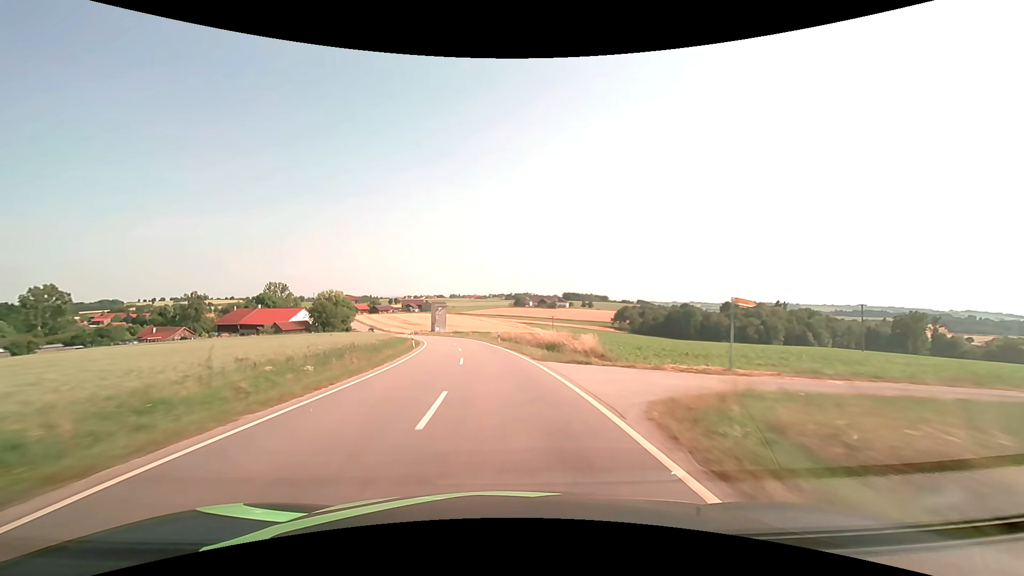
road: tertiary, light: Day
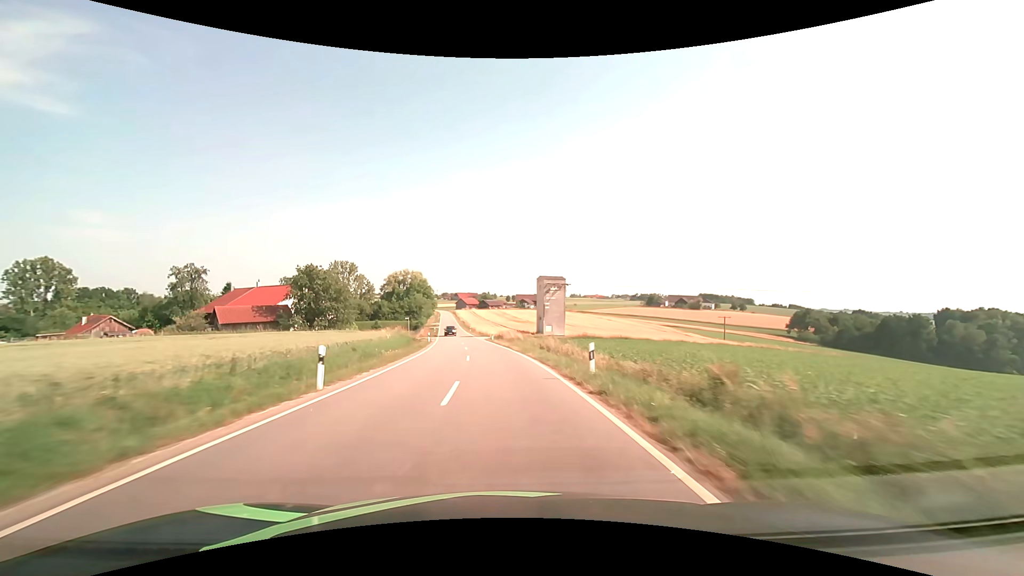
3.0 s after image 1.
(-8.4, +70.5) m; -14°
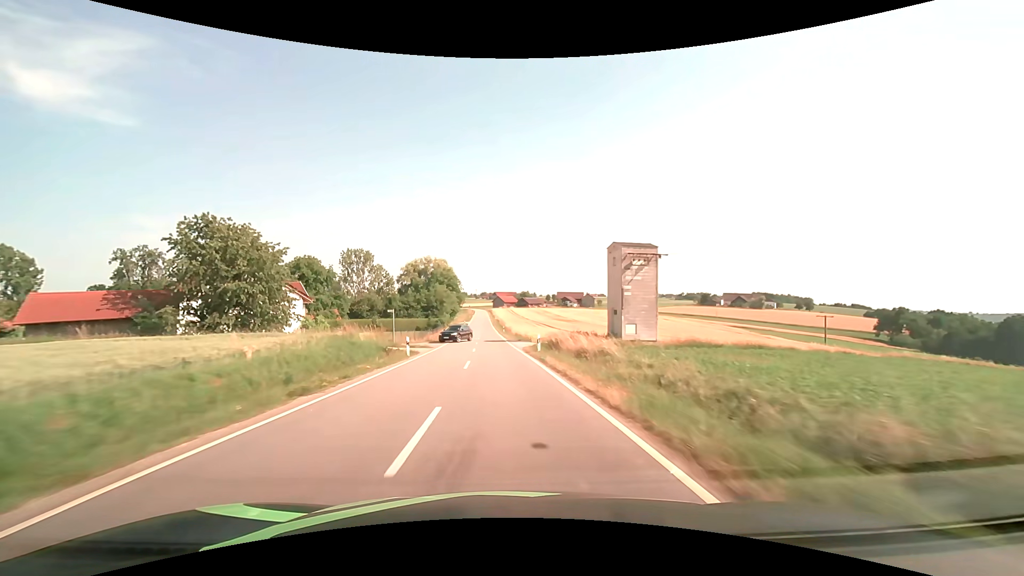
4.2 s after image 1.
(-1.3, +28.5) m; -5°
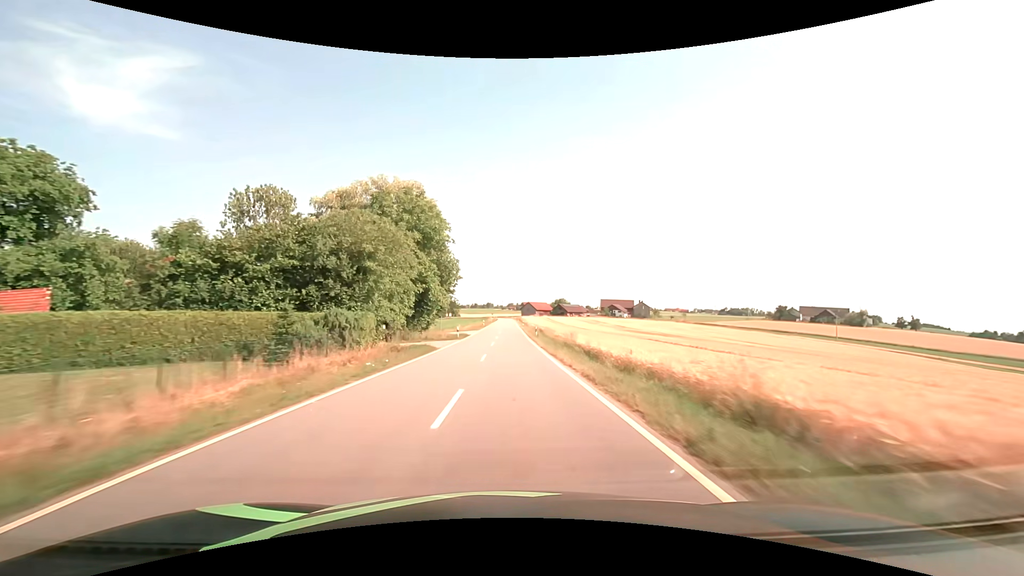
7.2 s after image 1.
(-3.1, +71.0) m; -3°
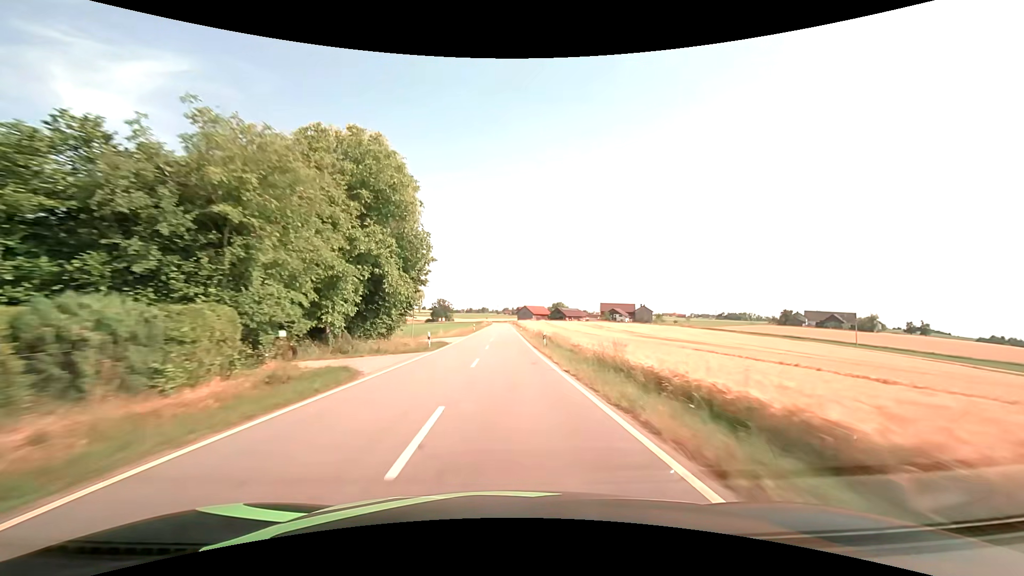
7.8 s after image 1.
(+0.1, +14.1) m; +1°
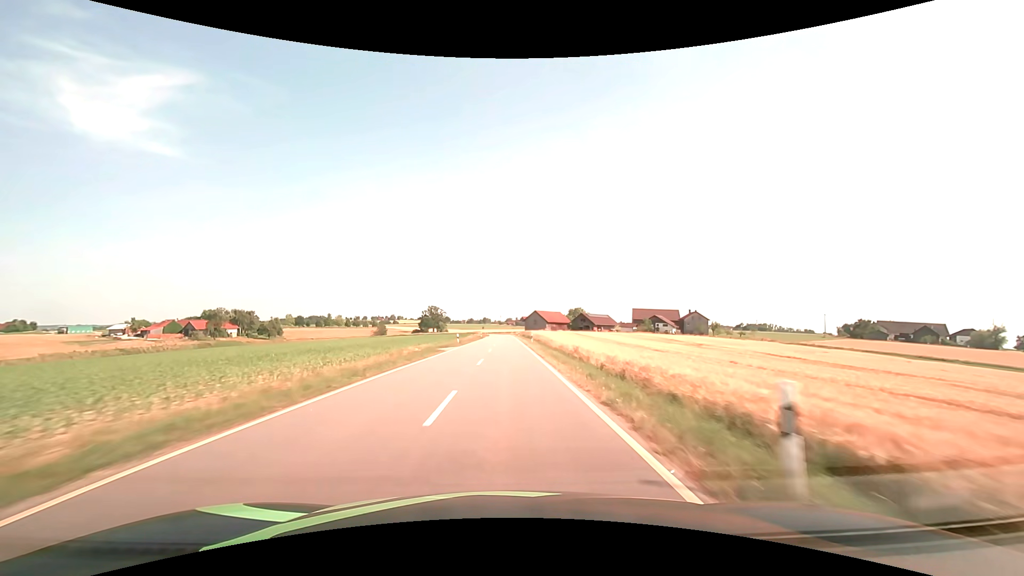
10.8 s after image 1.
(-0.2, +70.5) m; 0°
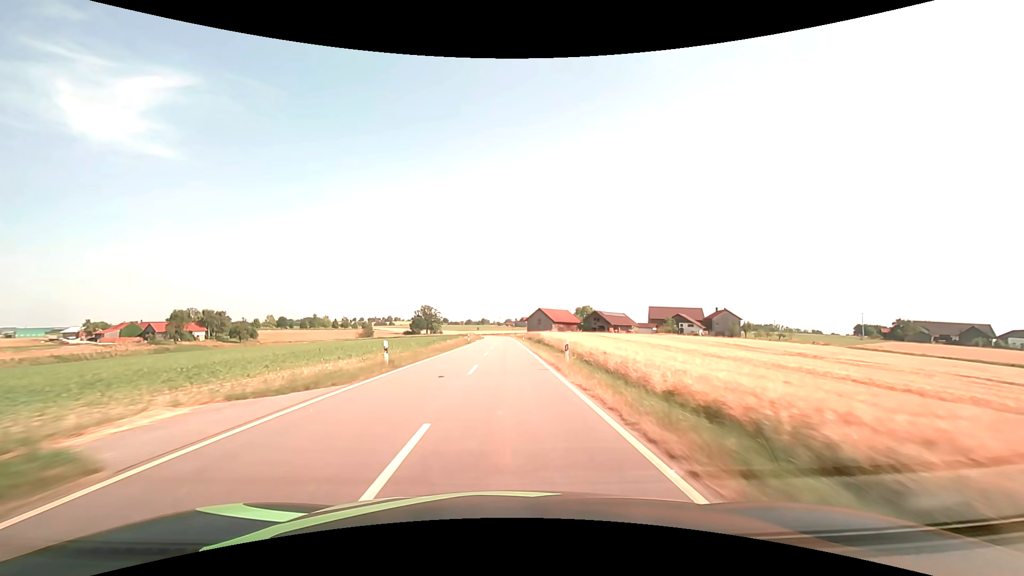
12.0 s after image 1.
(+0.1, +28.2) m; 0°
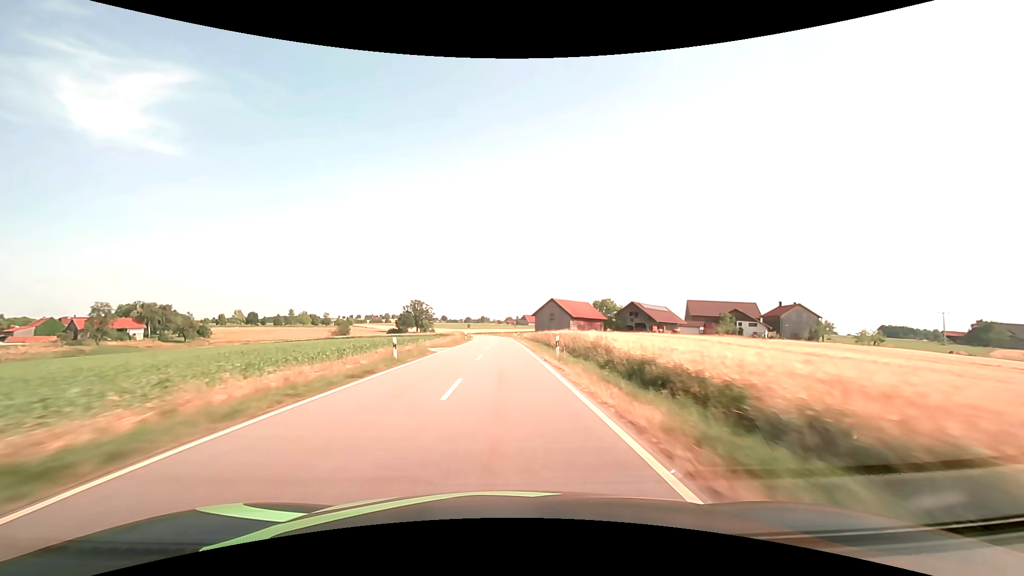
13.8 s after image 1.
(0.0, +42.4) m; 0°
(0, +10) (0, +20) (0, +30) (0, +40) (0, +50) (-1, +60) (-1, +70) (-1, +80) (-2, +90) (-2, +100) m
